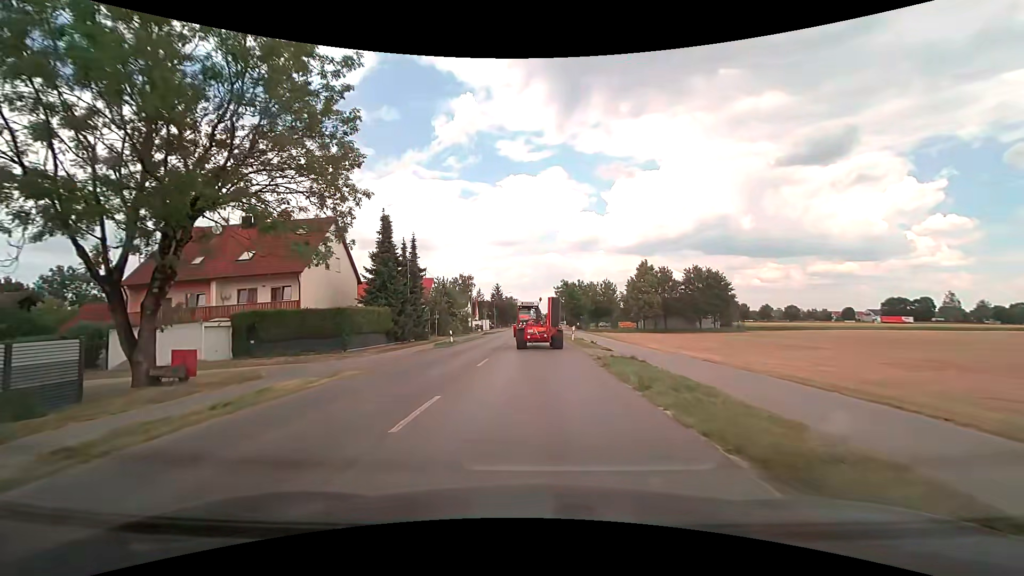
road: tertiary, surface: asphalt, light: Day
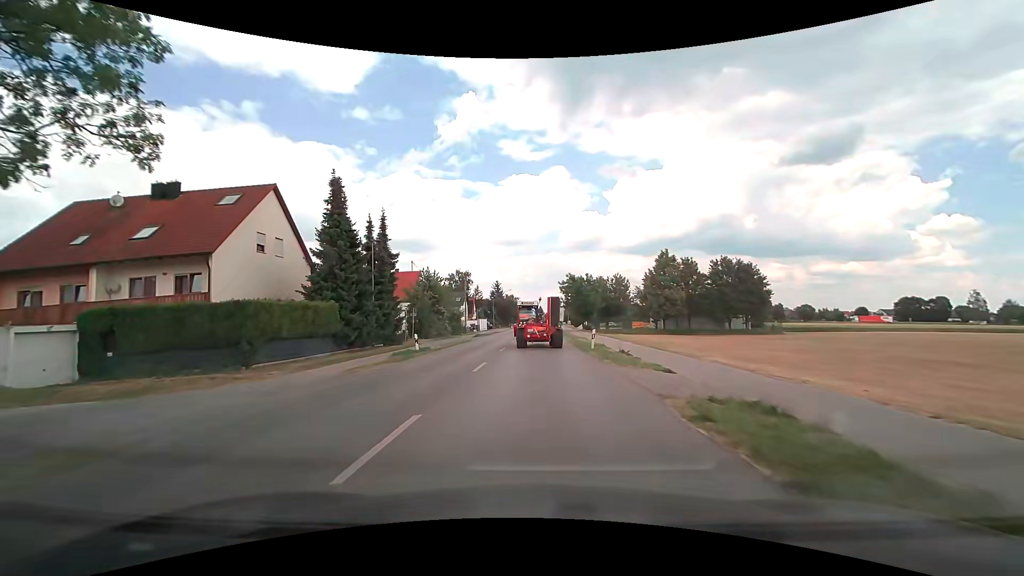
(-0.1, +11.0) m; 0°
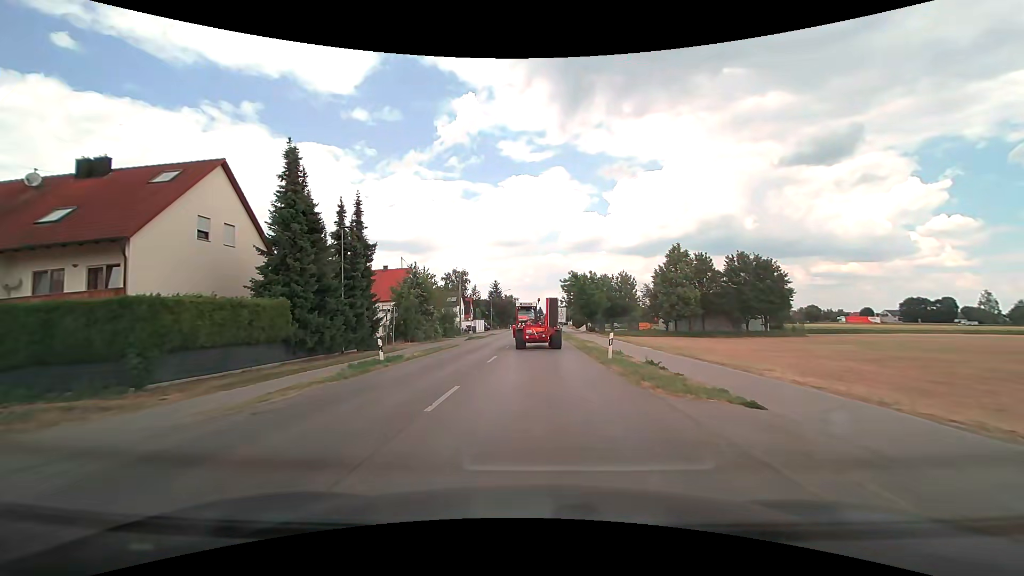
(0.0, +5.7) m; 0°
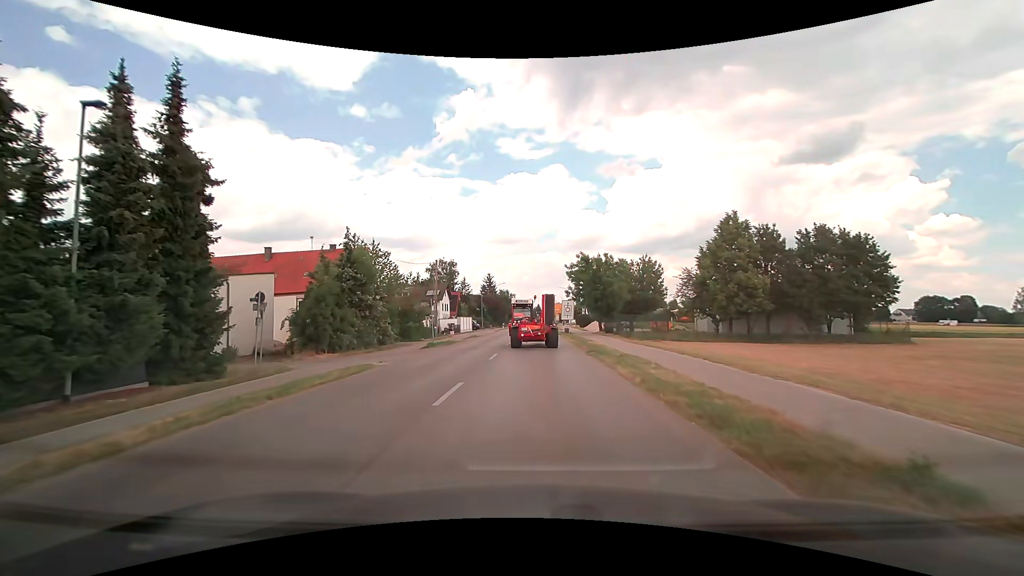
(0.0, +17.8) m; 0°
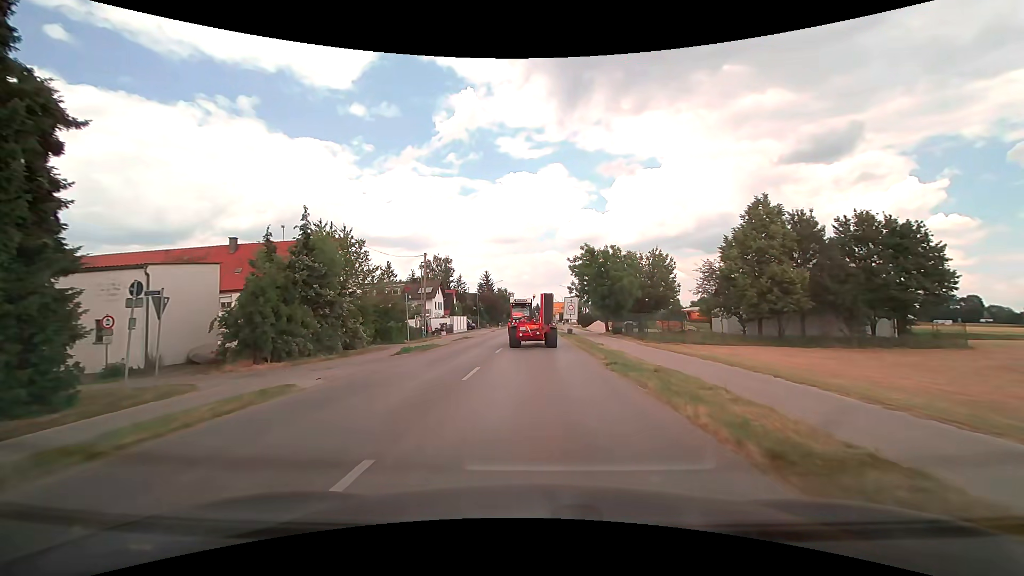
(0.0, +5.8) m; 0°
(0, +10) (0, +20) (0, +30) (0, +40) (0, +50) (0, +60) (0, +70) (0, +80) (0, +90) (0, +100) m
